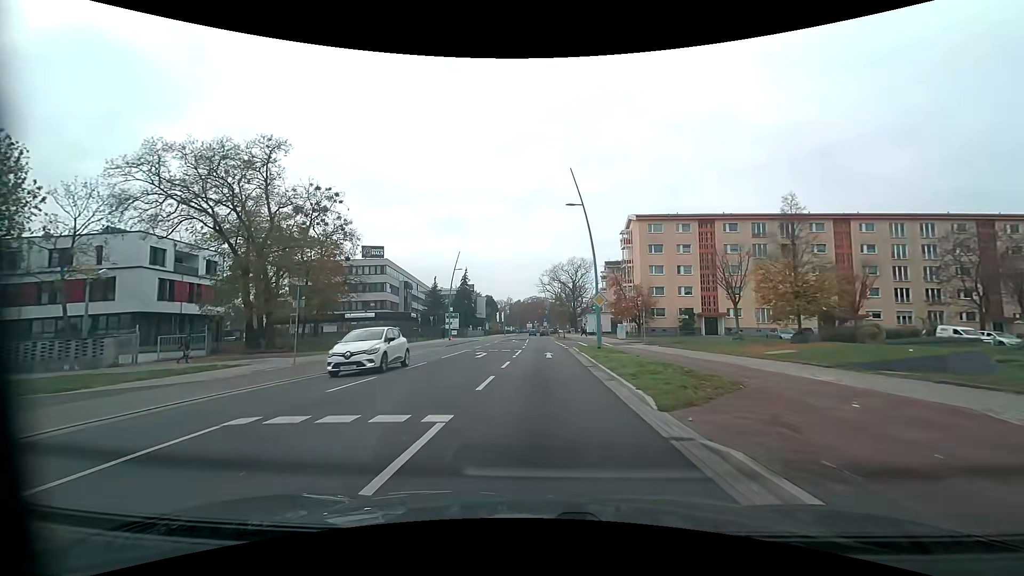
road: tertiary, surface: asphalt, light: Day
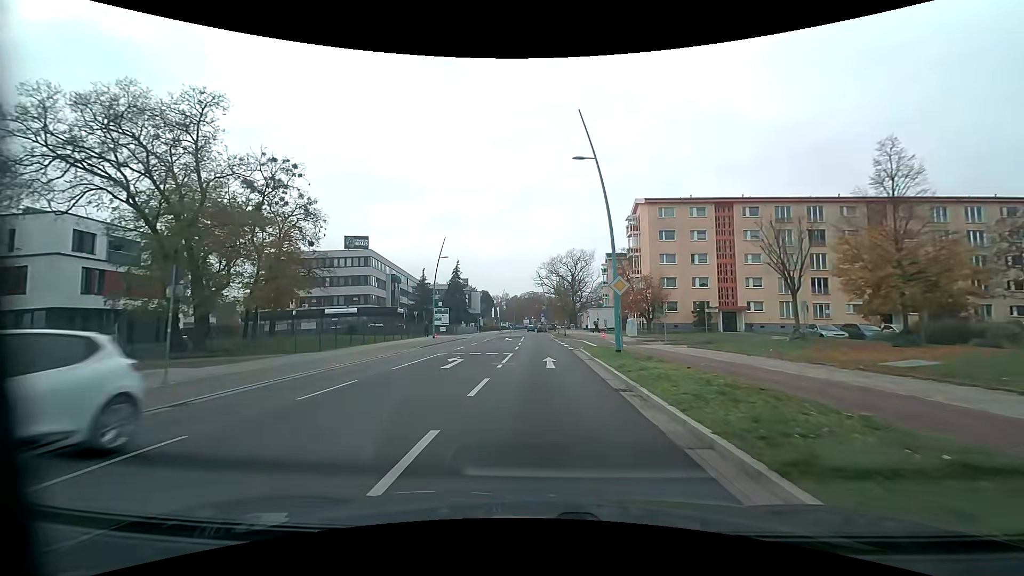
(0.0, +7.3) m; 0°
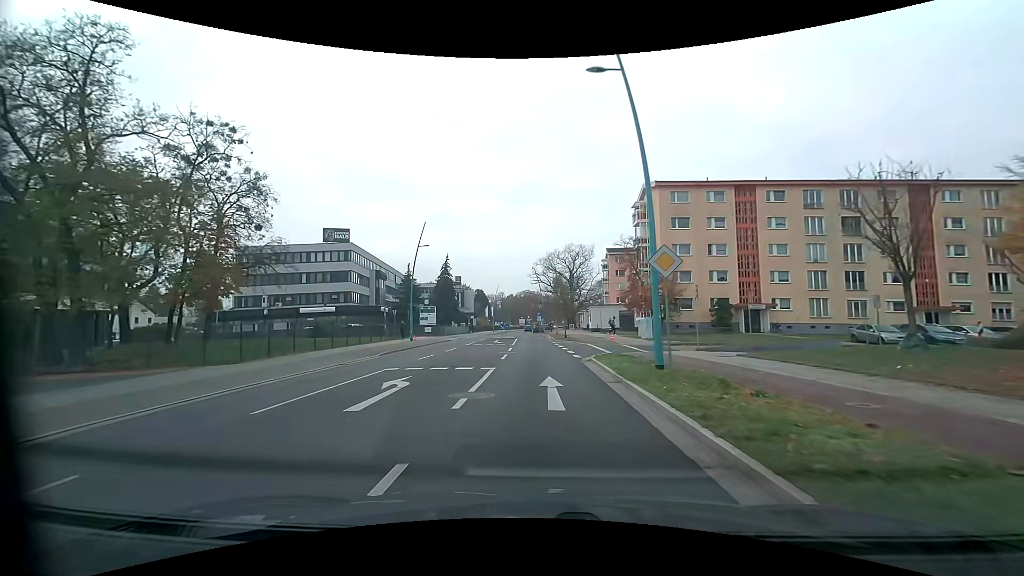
(0.0, +7.4) m; 0°
(0, +10) (0, +20) (0, +30) (0, +40) (0, +50) (-1, +60) (-2, +70) (-3, +80) (-3, +90) (-3, +100) m
